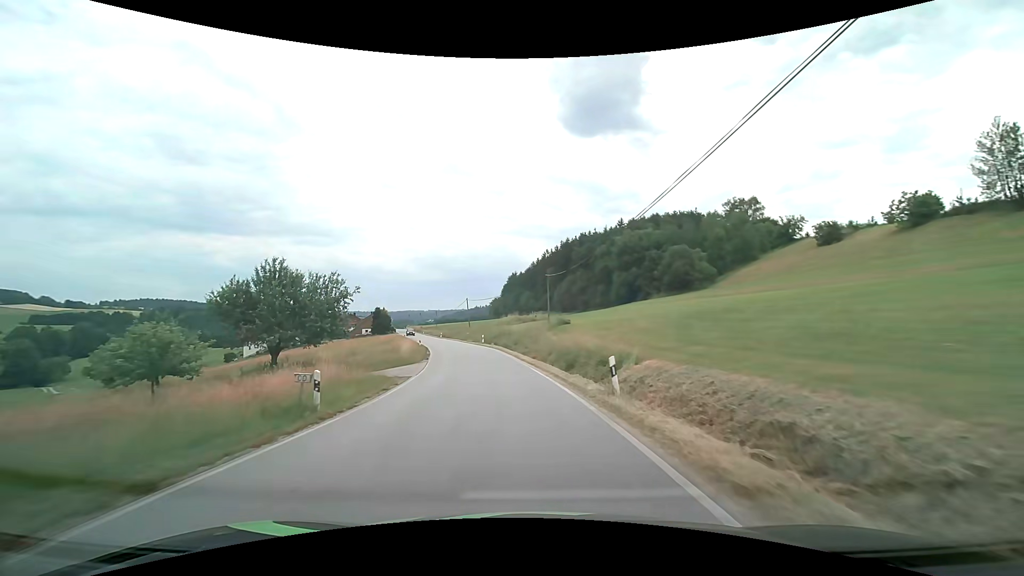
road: secondary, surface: asphalt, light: Day
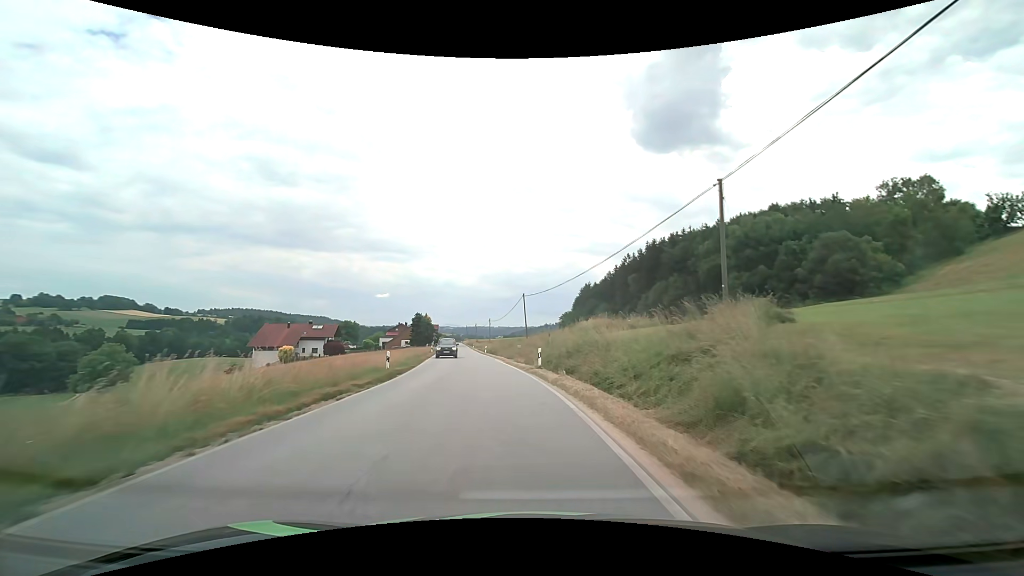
(-2.0, +31.8) m; -7°
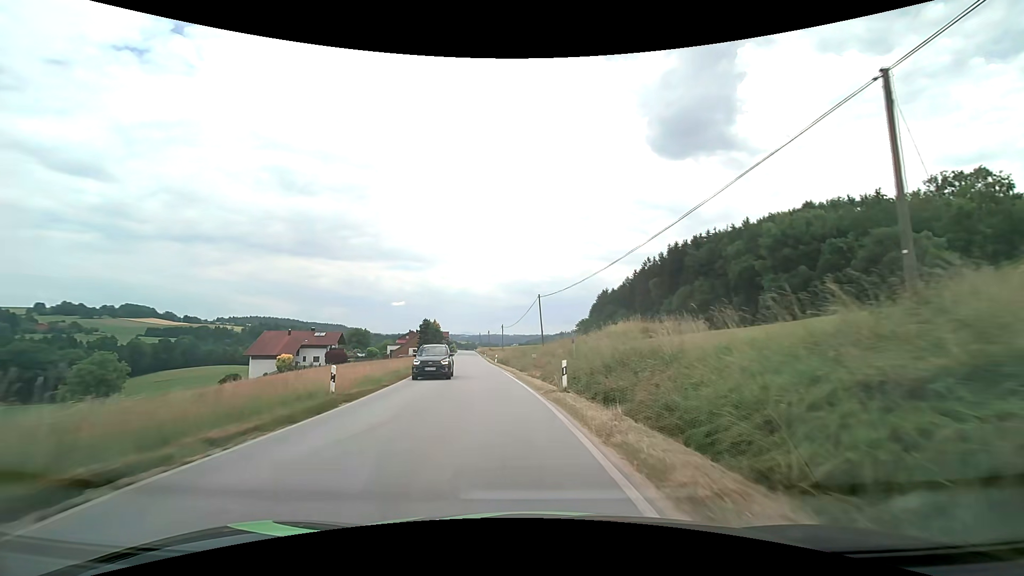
(-0.1, +7.8) m; -2°
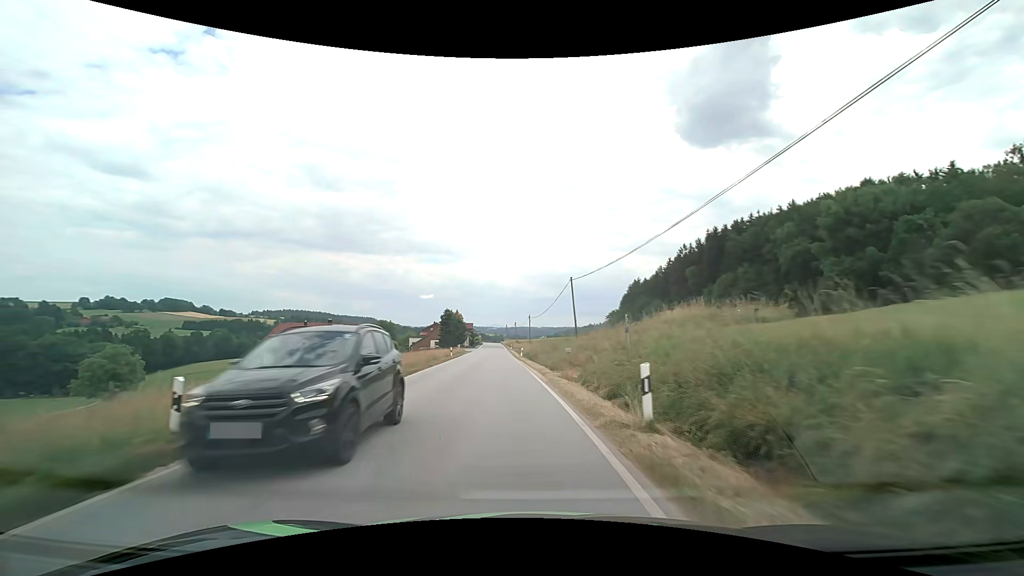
(-0.2, +7.6) m; -3°
